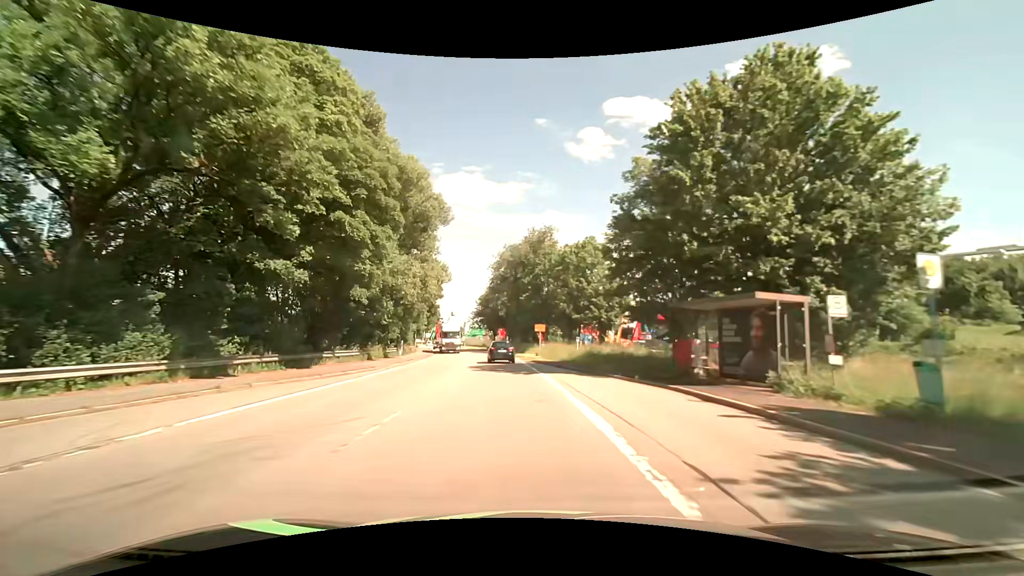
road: primary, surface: asphalt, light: Day
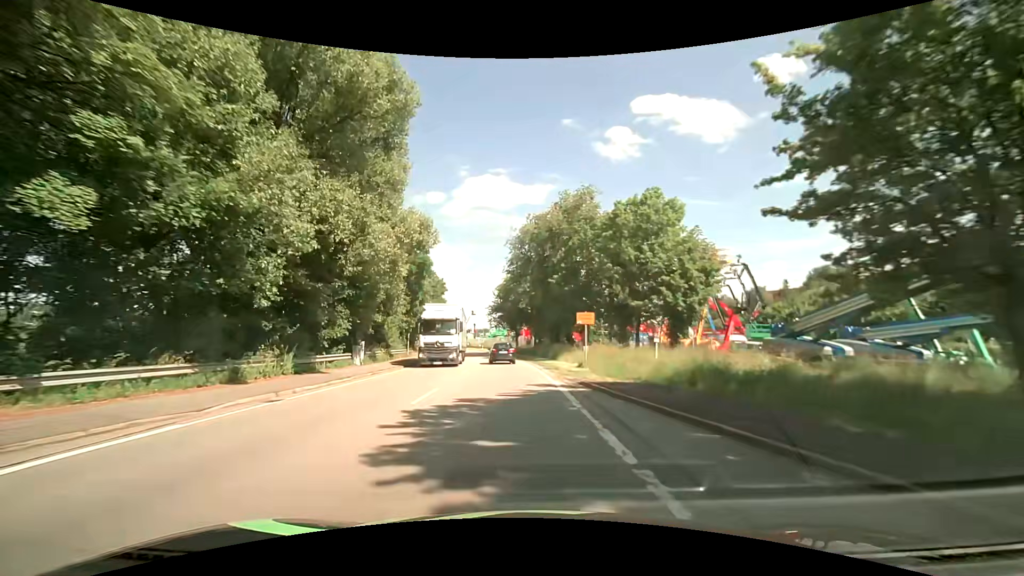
(-0.5, +18.8) m; -3°
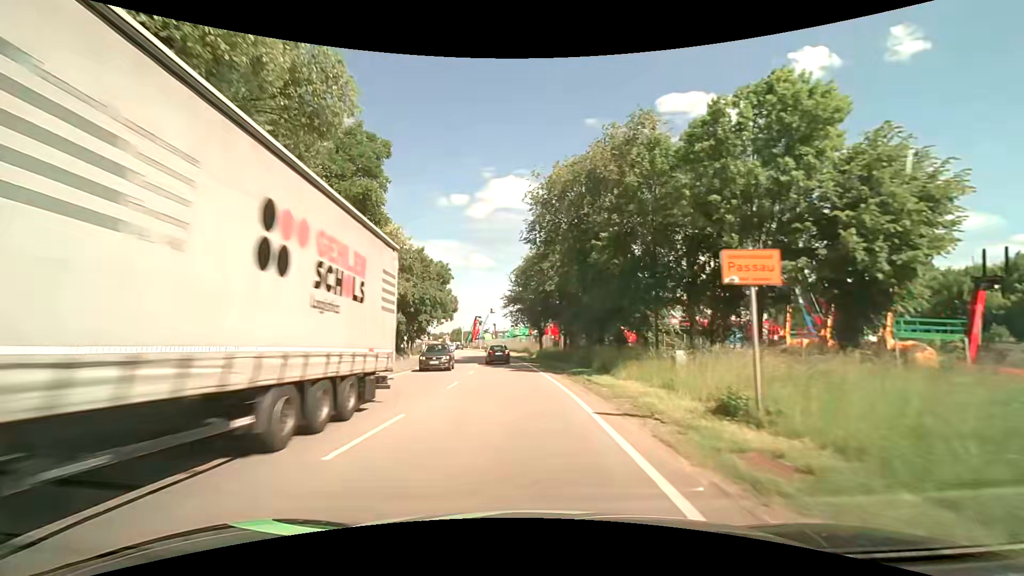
(-0.5, +17.3) m; -3°
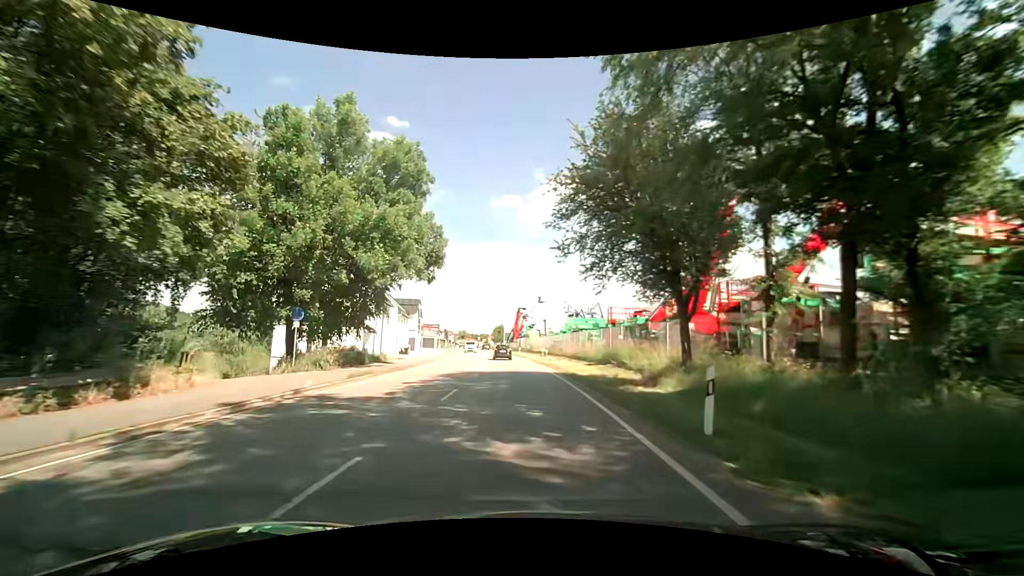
(-2.2, +40.2) m; -6°
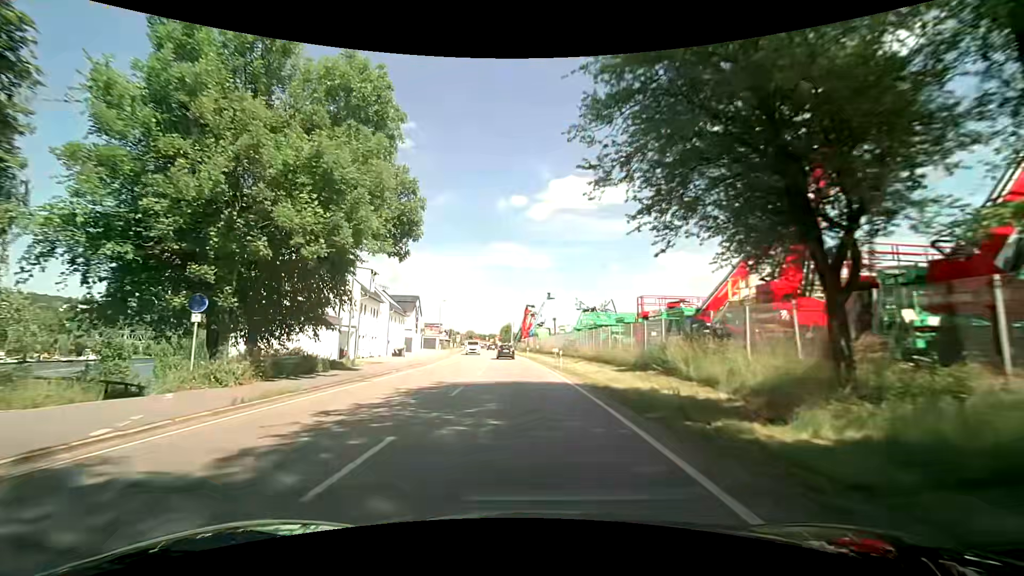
(-0.1, +7.8) m; -1°
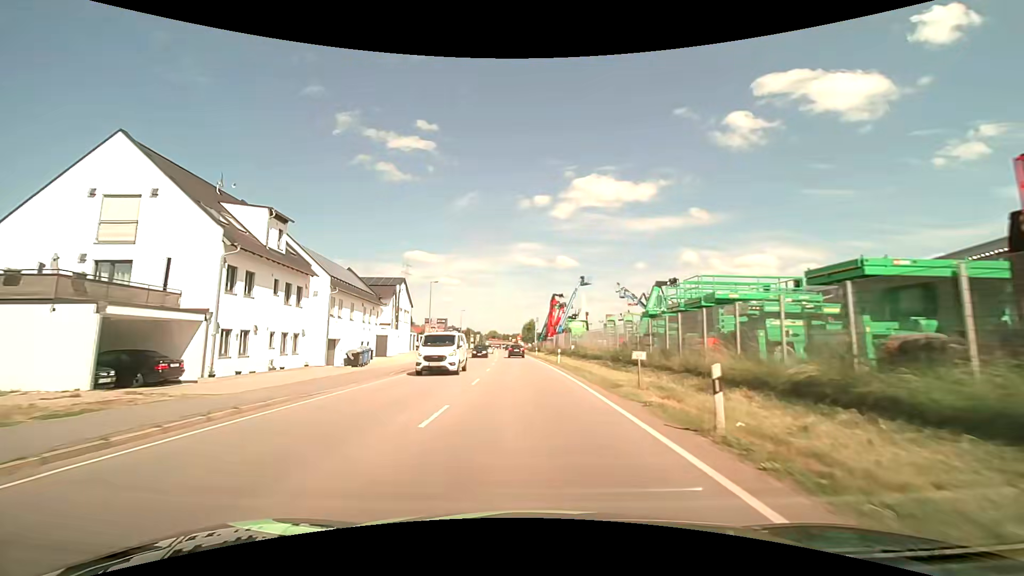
(-0.4, +23.2) m; -3°
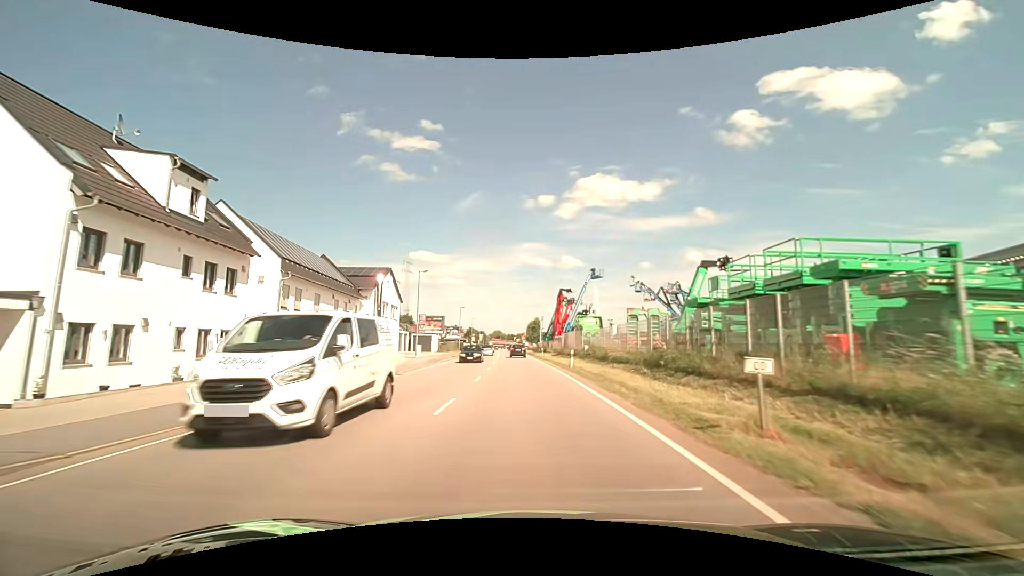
(0.0, +7.7) m; -1°
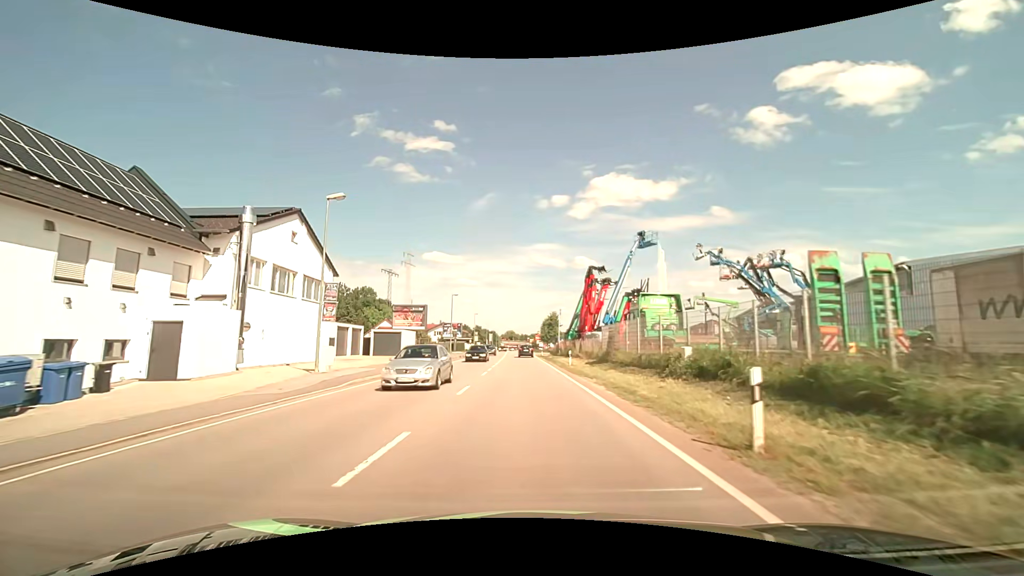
(-0.3, +23.0) m; -2°
